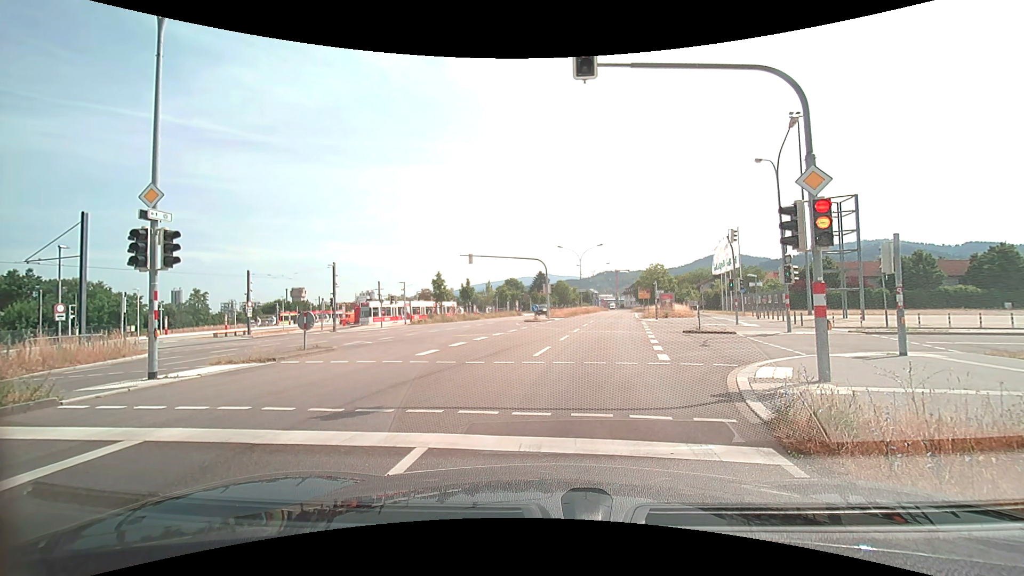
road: secondary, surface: asphalt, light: Day
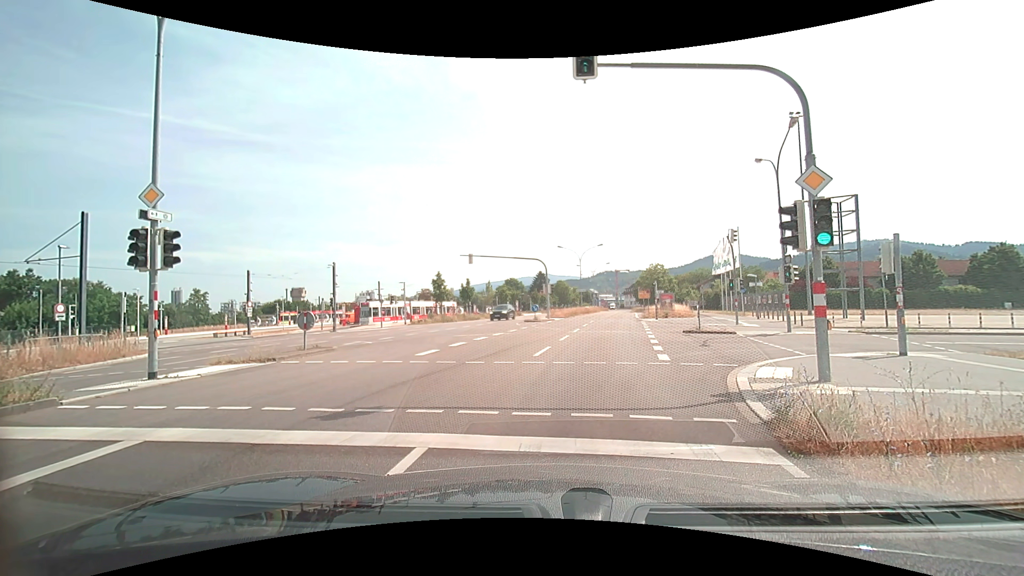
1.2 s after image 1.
(0.0, 0.0) m; 0°
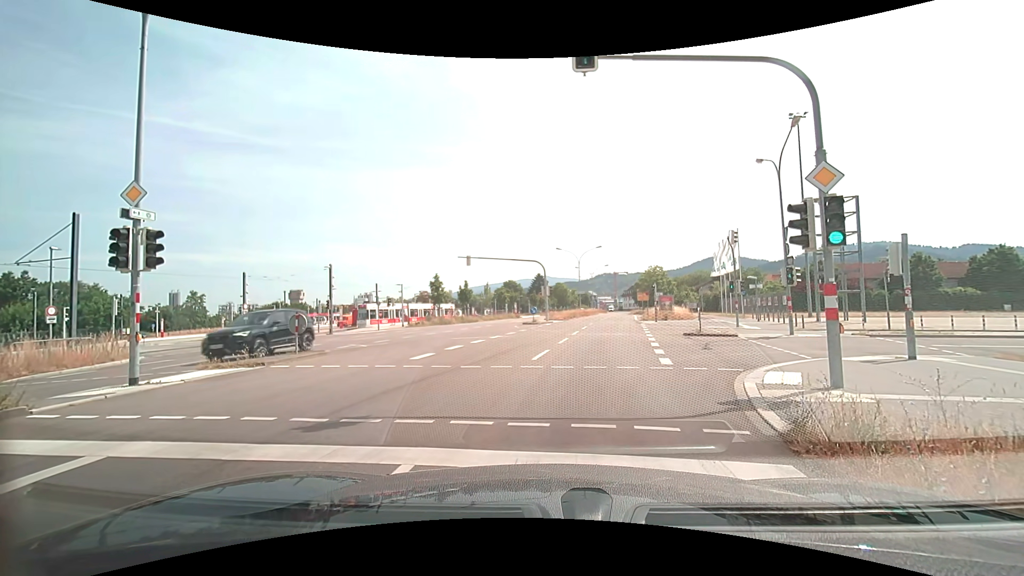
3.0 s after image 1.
(0.0, +0.4) m; 0°
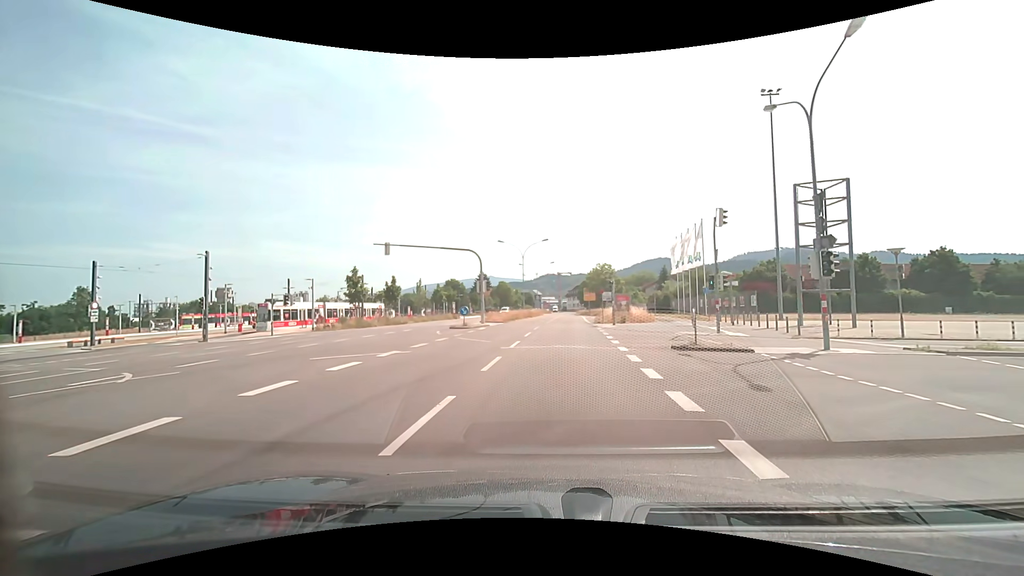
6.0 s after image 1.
(+0.4, +8.8) m; +6°
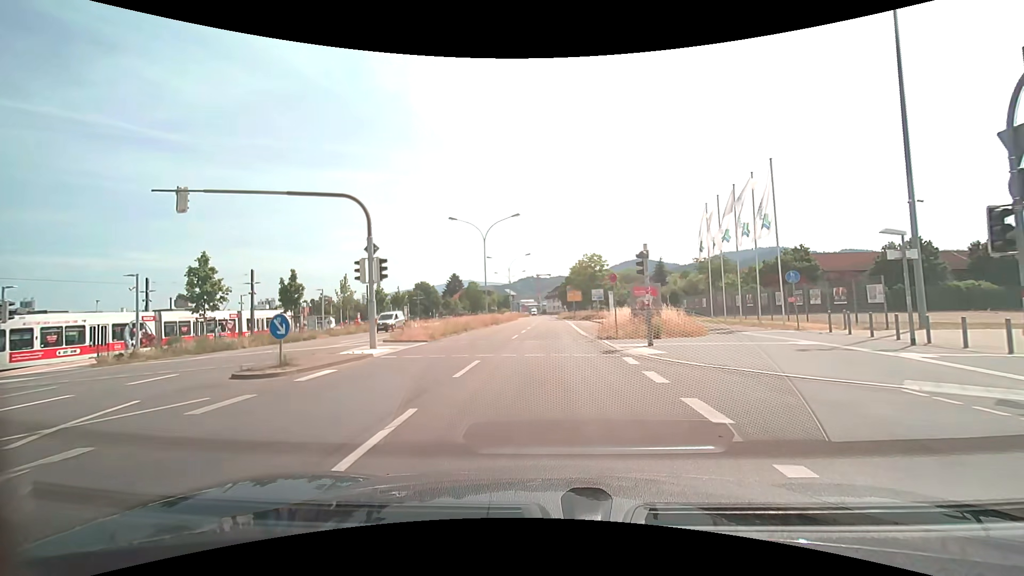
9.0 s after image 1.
(+0.7, +19.3) m; +2°
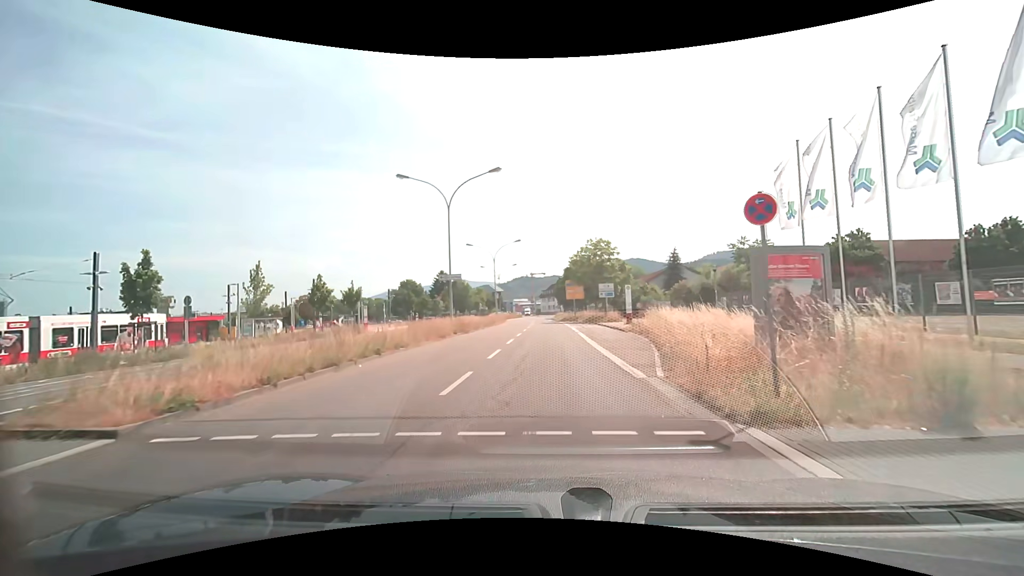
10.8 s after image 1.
(0.0, +14.9) m; 0°
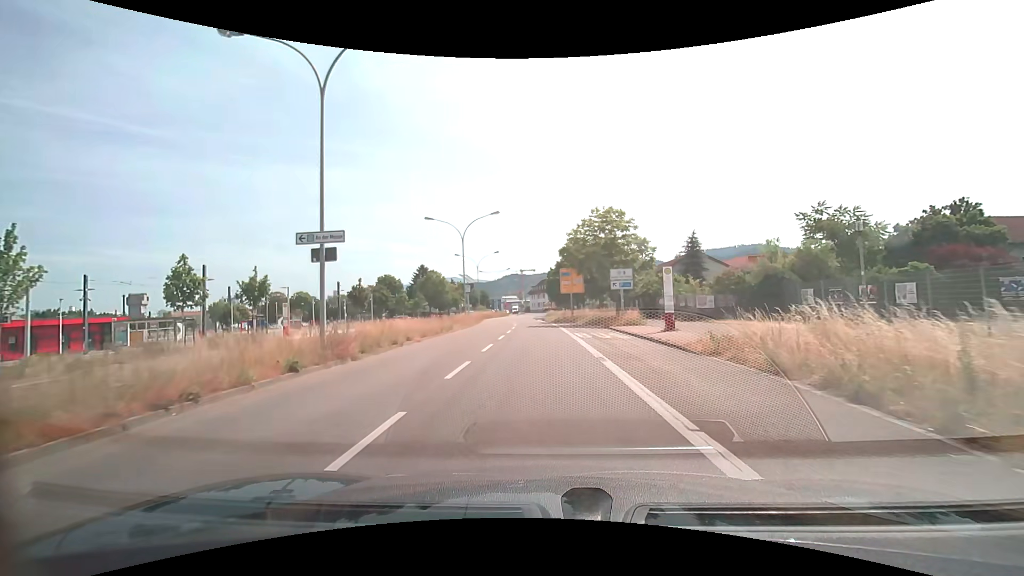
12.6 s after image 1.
(+0.3, +16.5) m; +1°
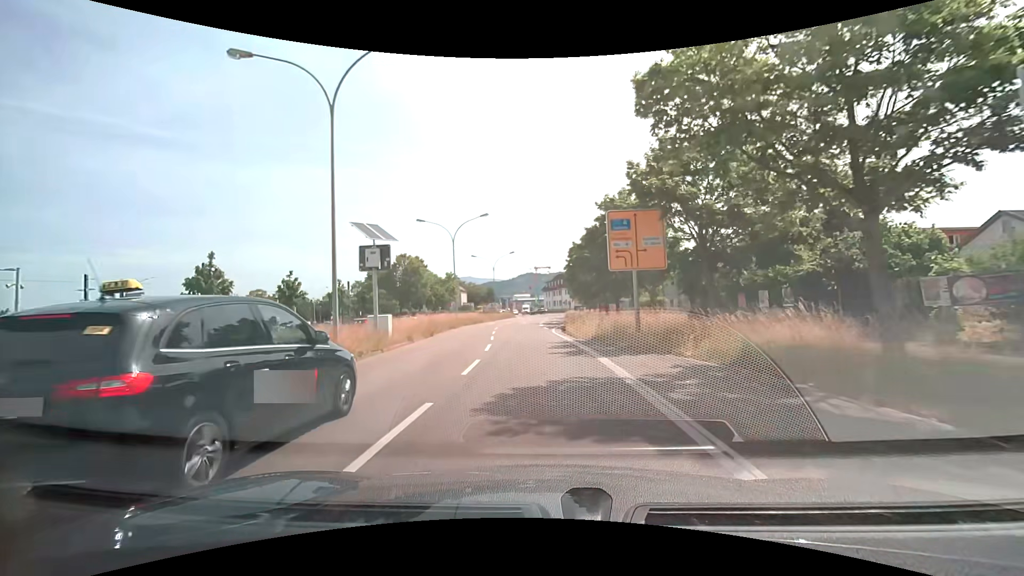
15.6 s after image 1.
(-0.4, +29.6) m; -2°
(0, +10) (-1, +20) (-1, +30) (-2, +40) (-2, +50) (-2, +60) (-2, +70) (-2, +80) (-2, +90) (-2, +100) m
